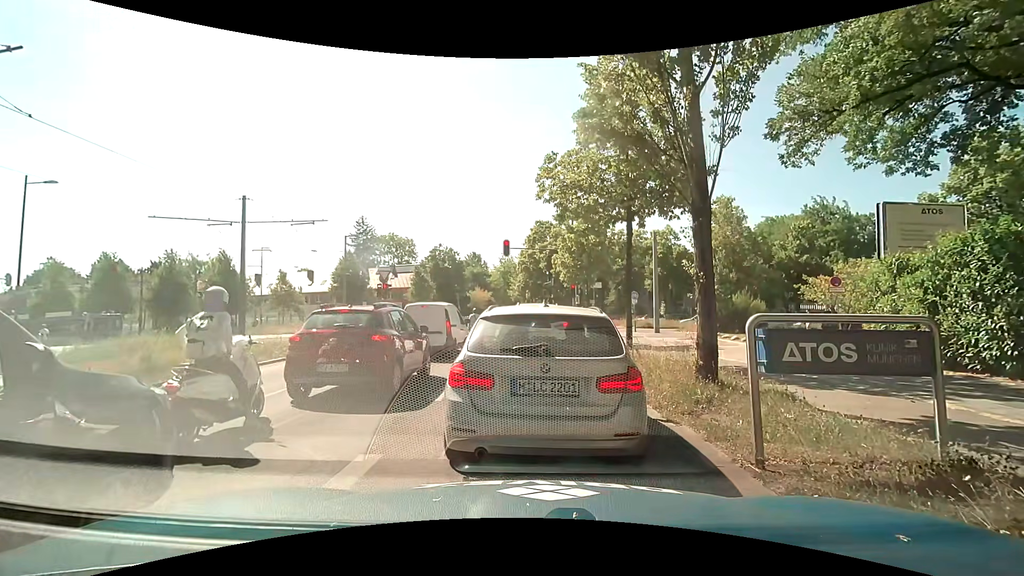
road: secondary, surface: asphalt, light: Day
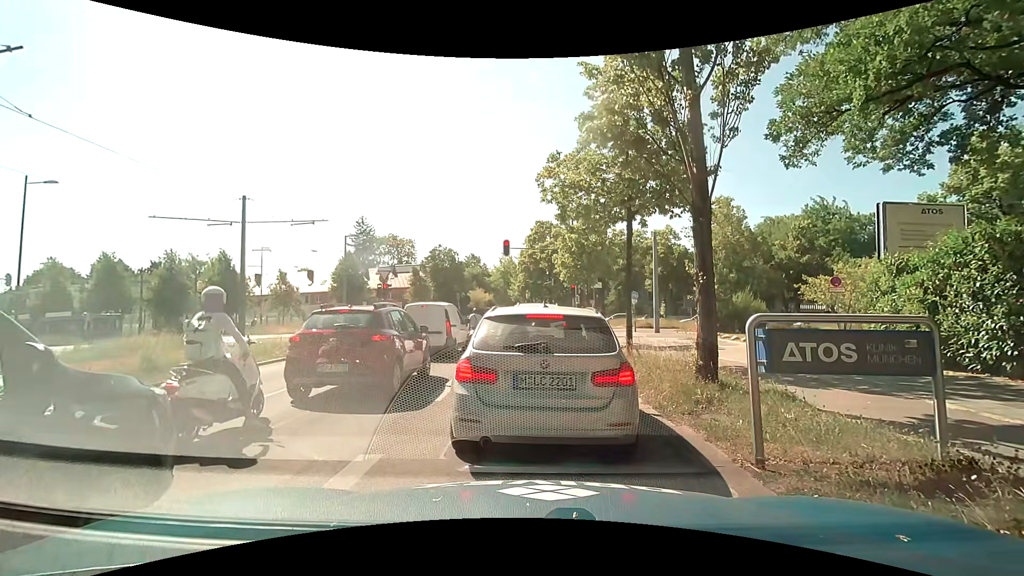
(0.0, 0.0) m; 0°
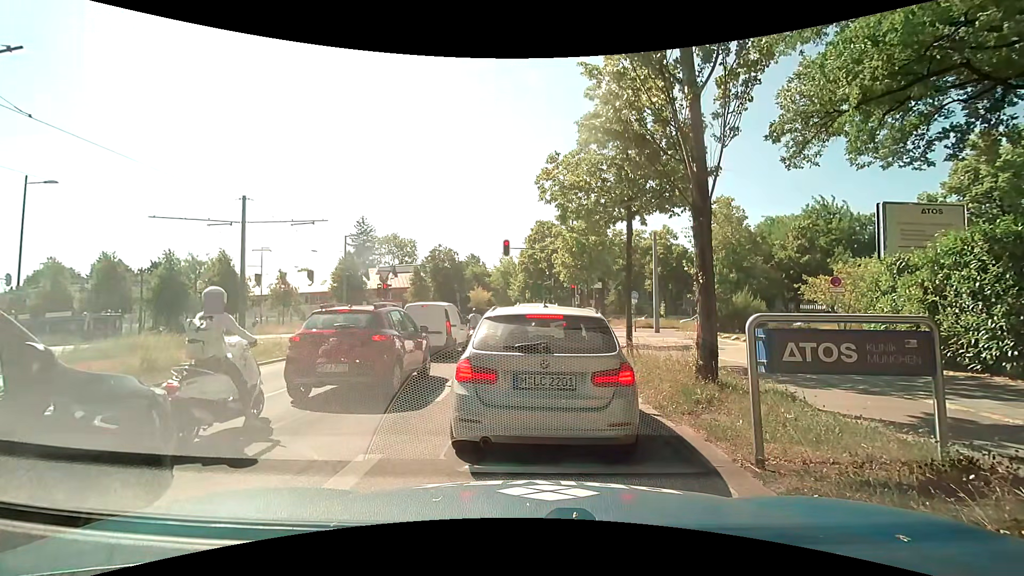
(0.0, 0.0) m; 0°
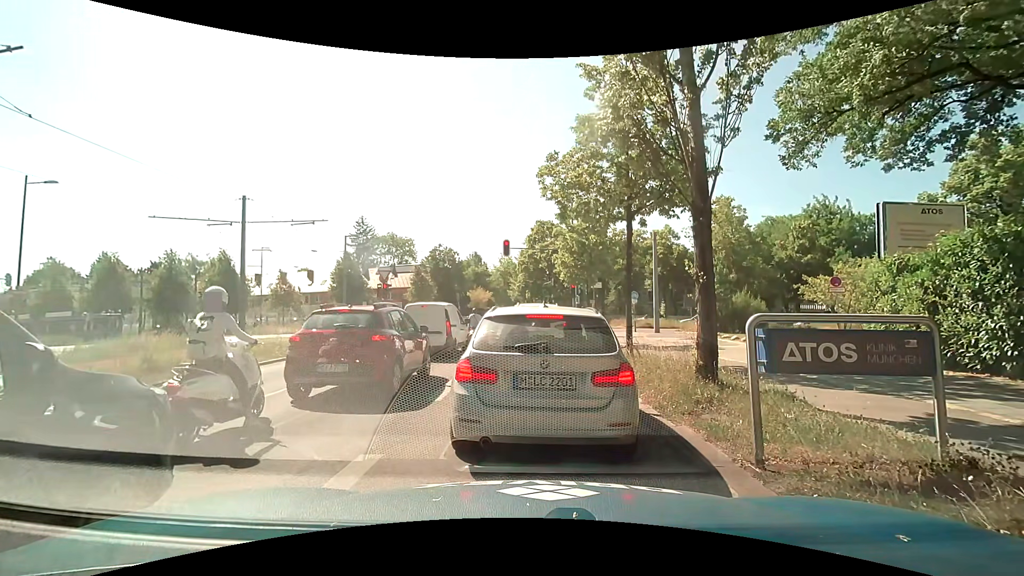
(0.0, 0.0) m; 0°
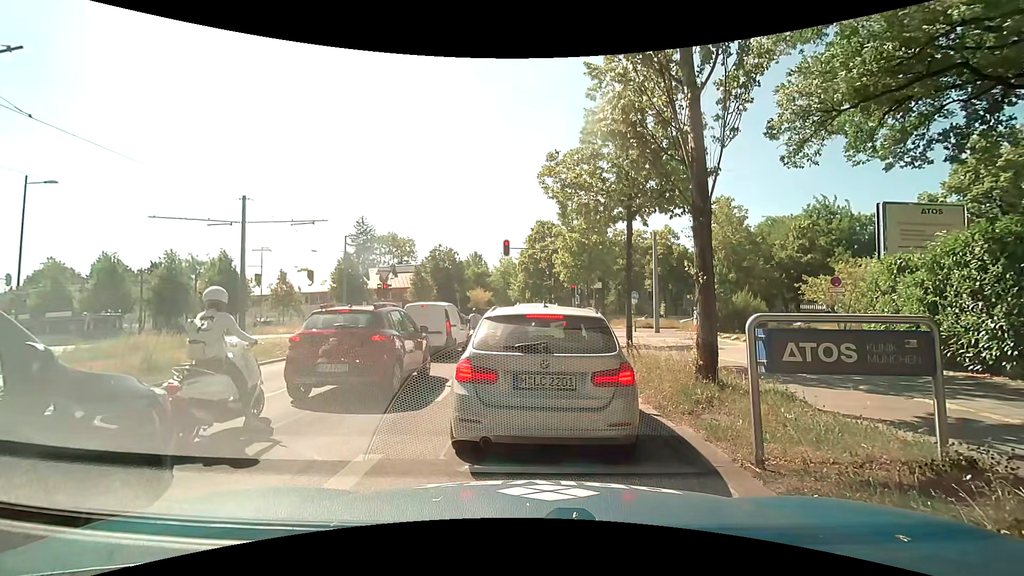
(0.0, 0.0) m; 0°
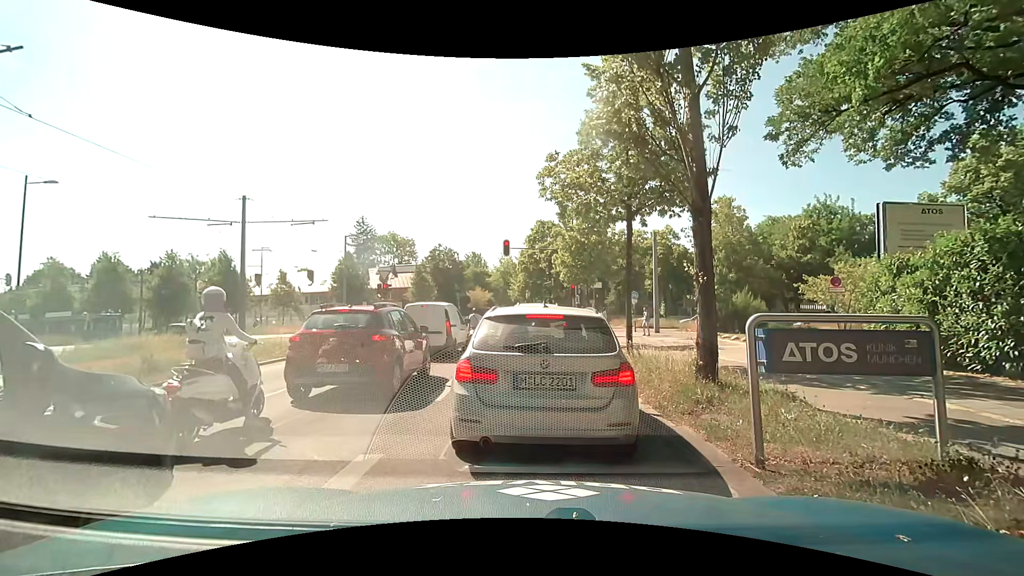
(0.0, 0.0) m; 0°
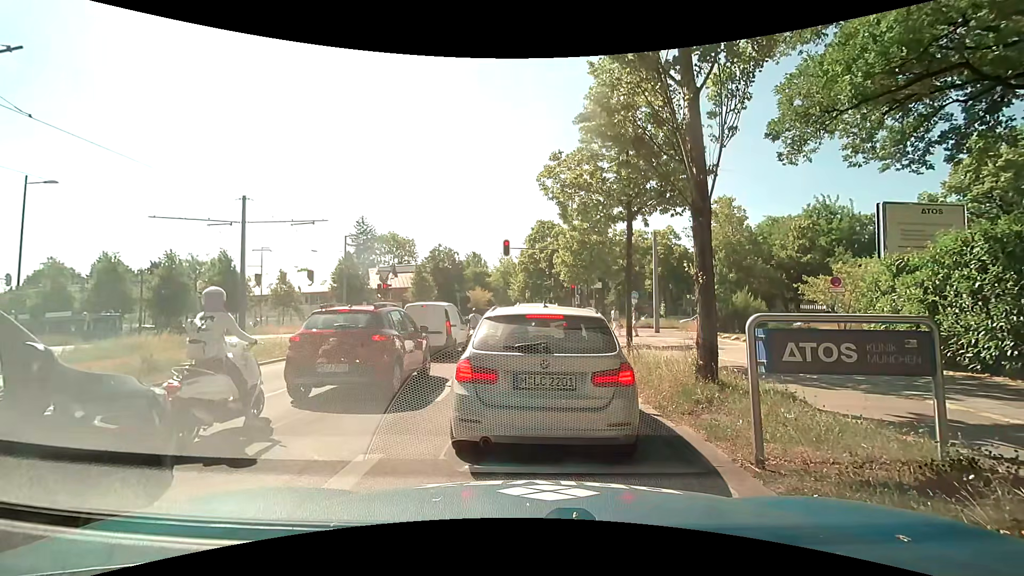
(0.0, 0.0) m; 0°
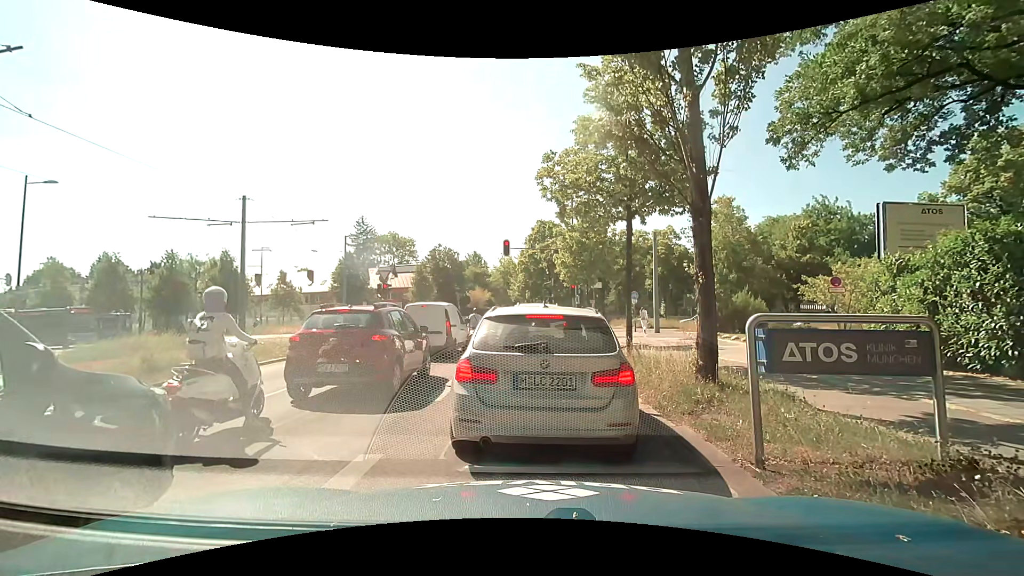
(0.0, 0.0) m; 0°
